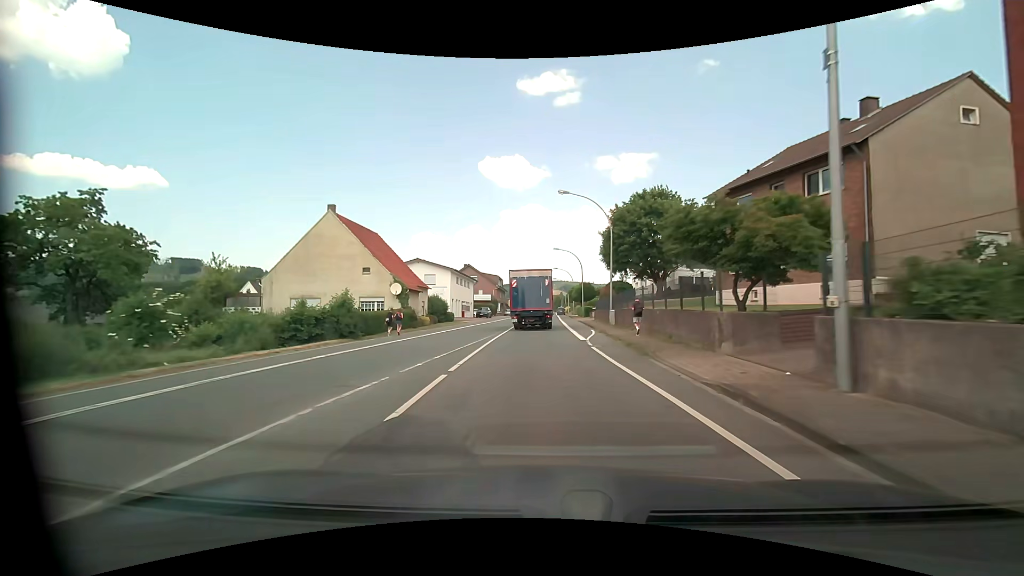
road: primary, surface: asphalt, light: Day
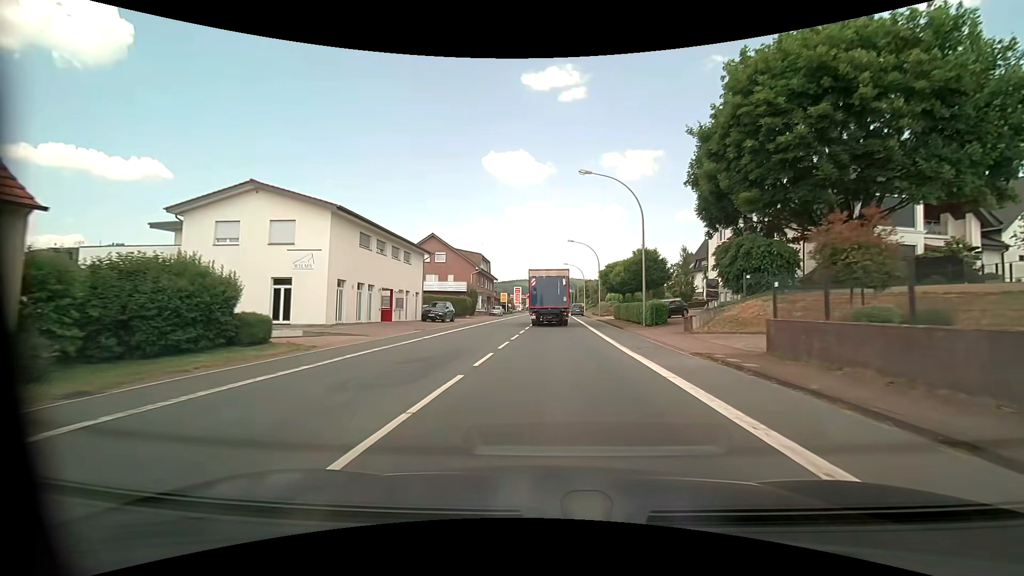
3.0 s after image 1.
(-0.5, +39.3) m; 0°
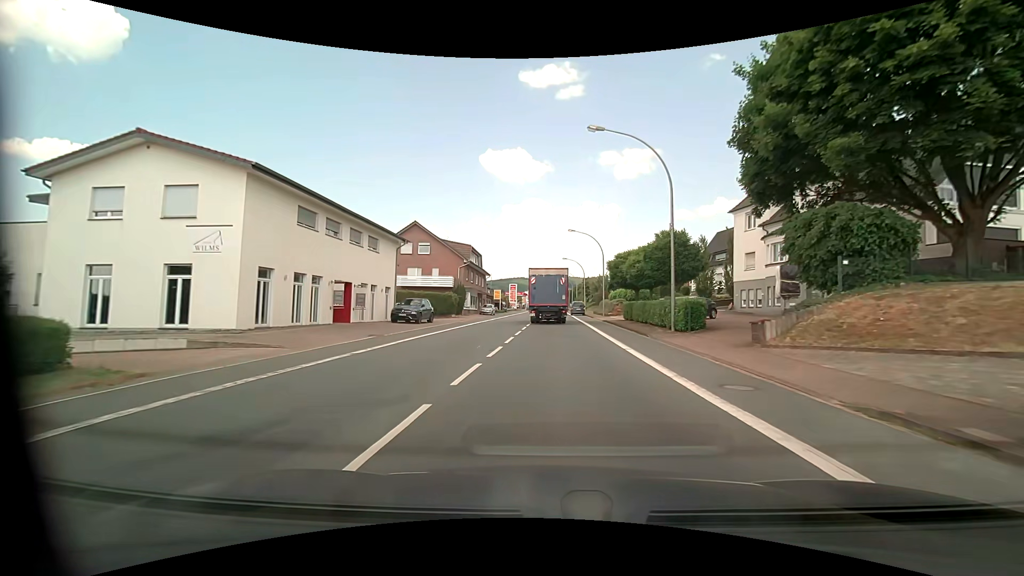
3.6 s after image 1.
(0.0, +7.6) m; 0°
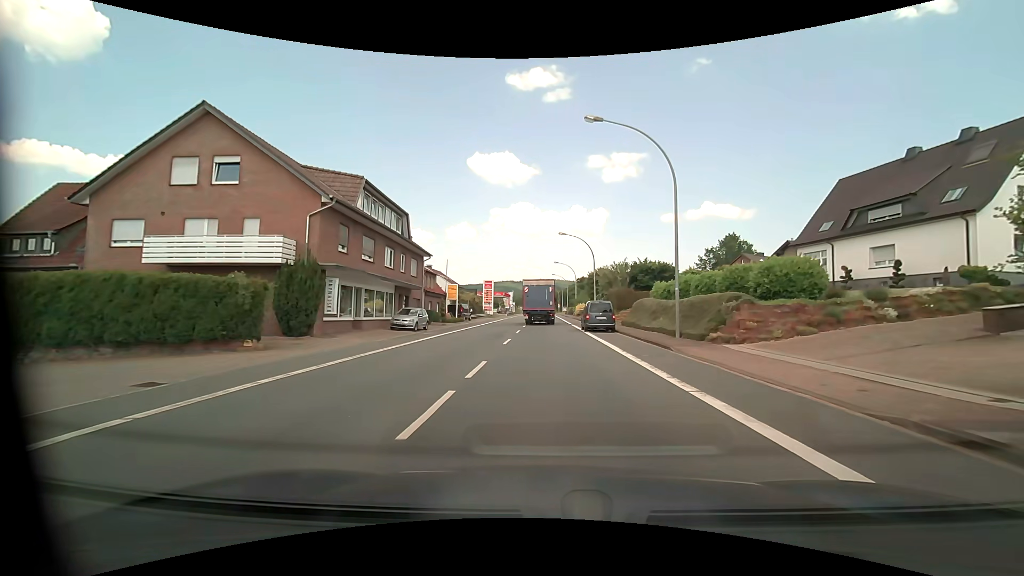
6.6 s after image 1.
(+0.6, +35.0) m; +2°
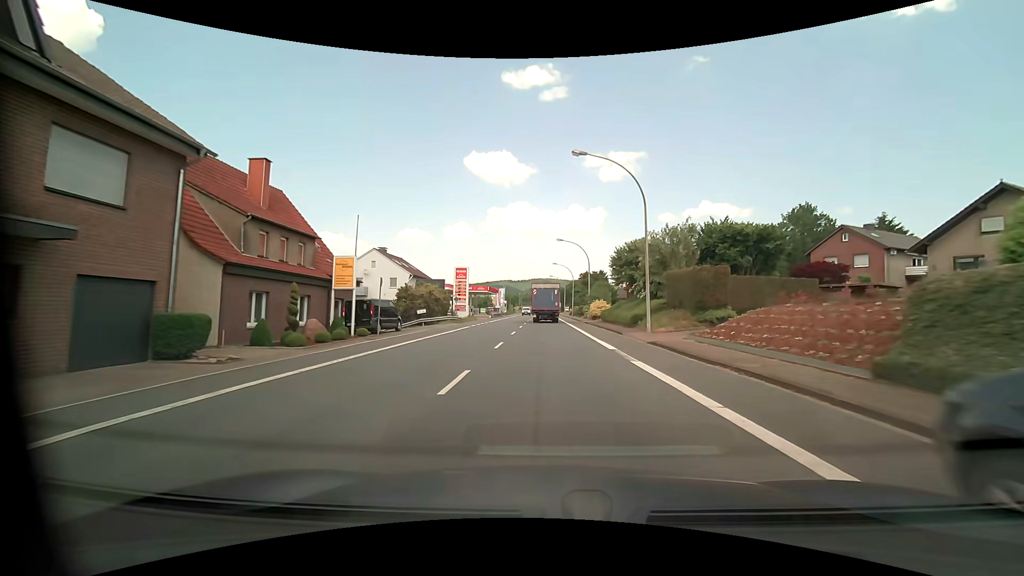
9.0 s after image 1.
(0.0, +29.5) m; 0°
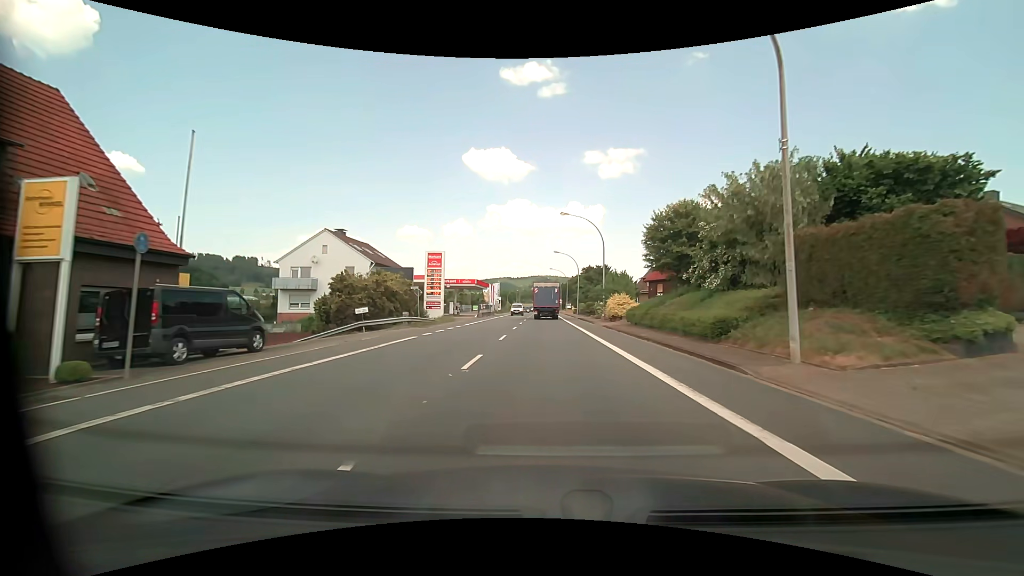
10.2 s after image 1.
(+0.1, +15.6) m; 0°
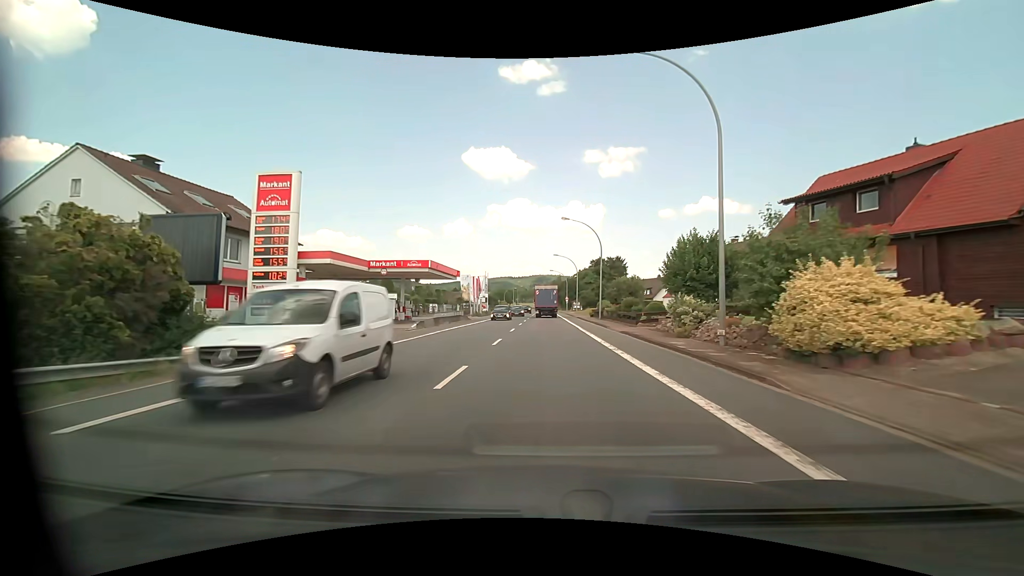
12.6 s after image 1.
(-0.1, +29.7) m; 0°
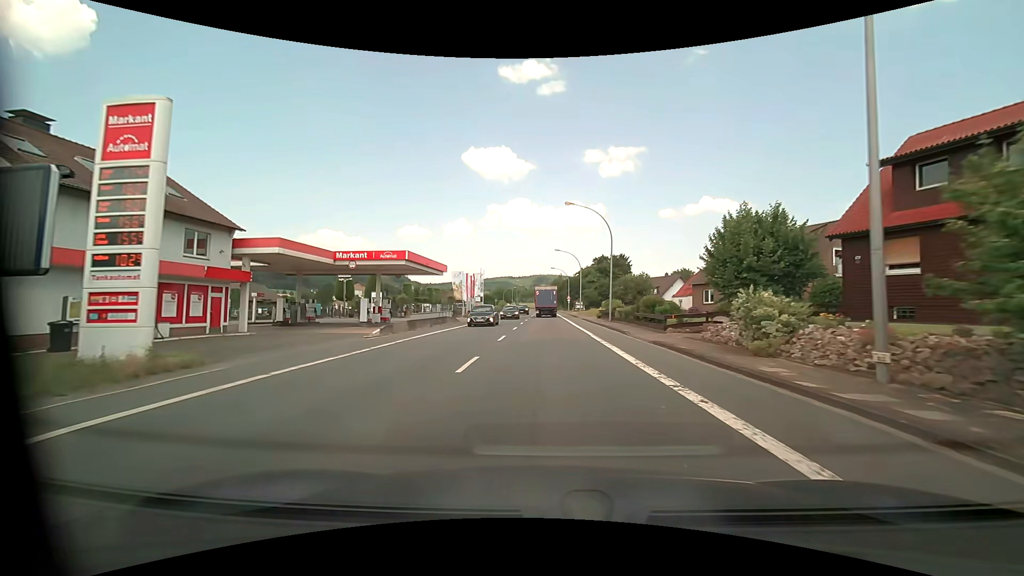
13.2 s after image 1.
(0.0, +7.2) m; 0°
(0, +10) (0, +20) (0, +30) (0, +40) (0, +50) (0, +60) (0, +70) (0, +80) (0, +90) (0, +100) m
